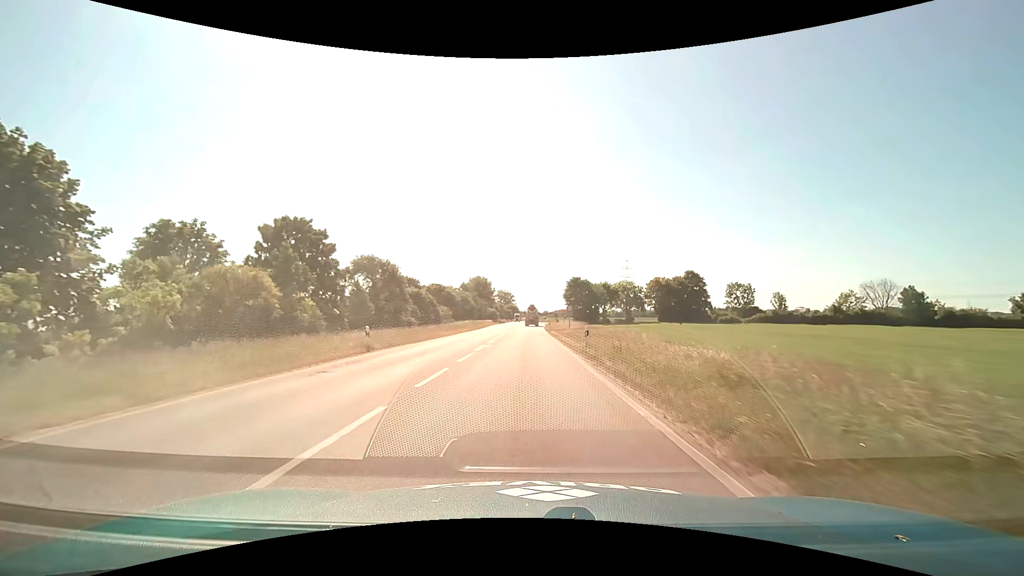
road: primary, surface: asphalt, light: Day
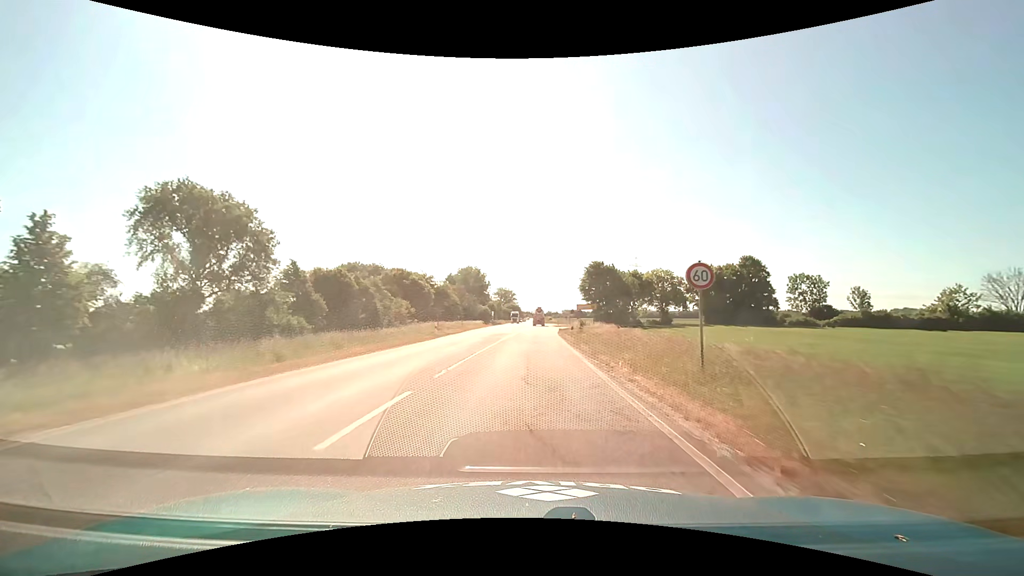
(0.0, +34.4) m; 0°
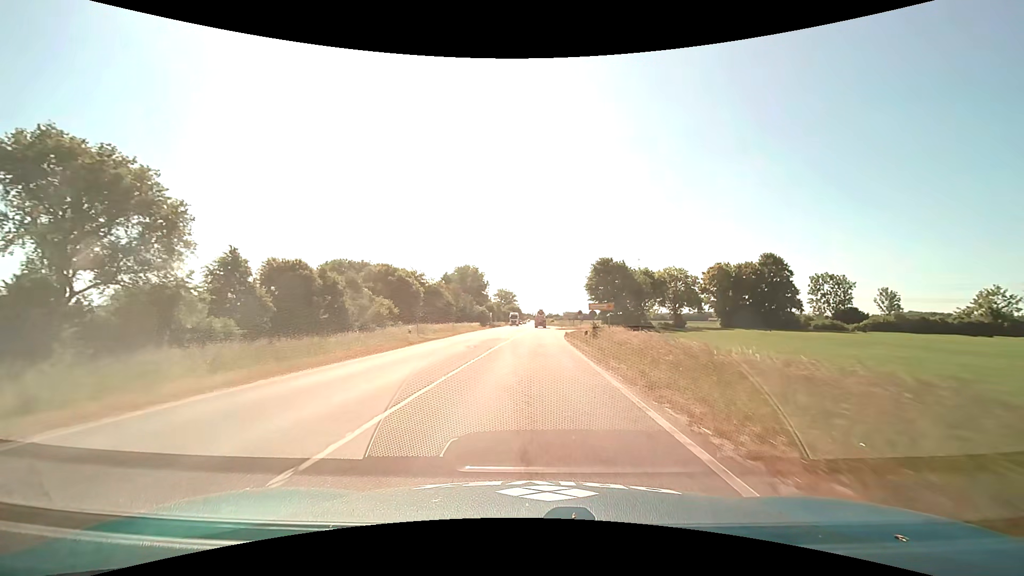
(0.0, +8.5) m; 0°
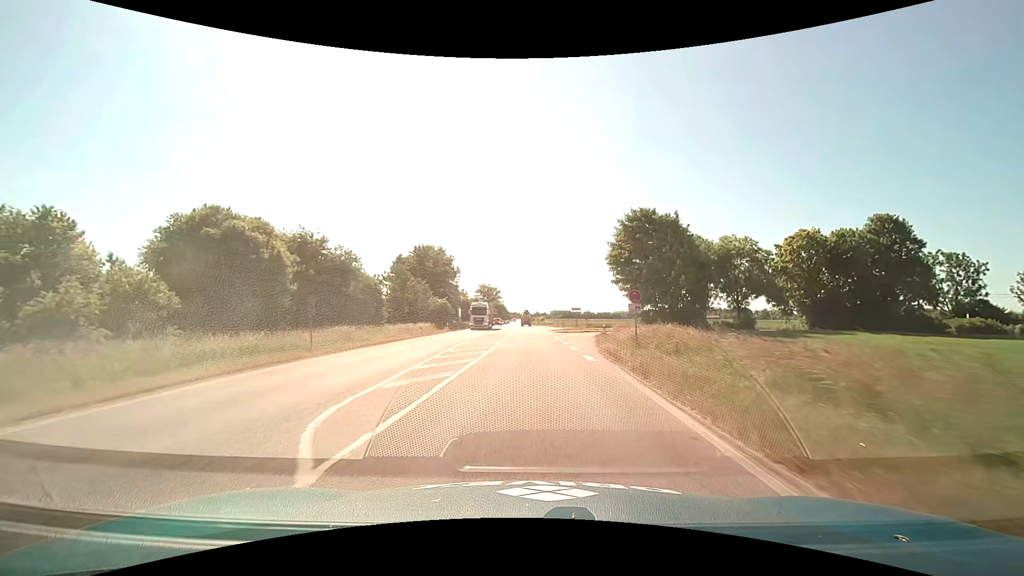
(+0.4, +34.7) m; +1°
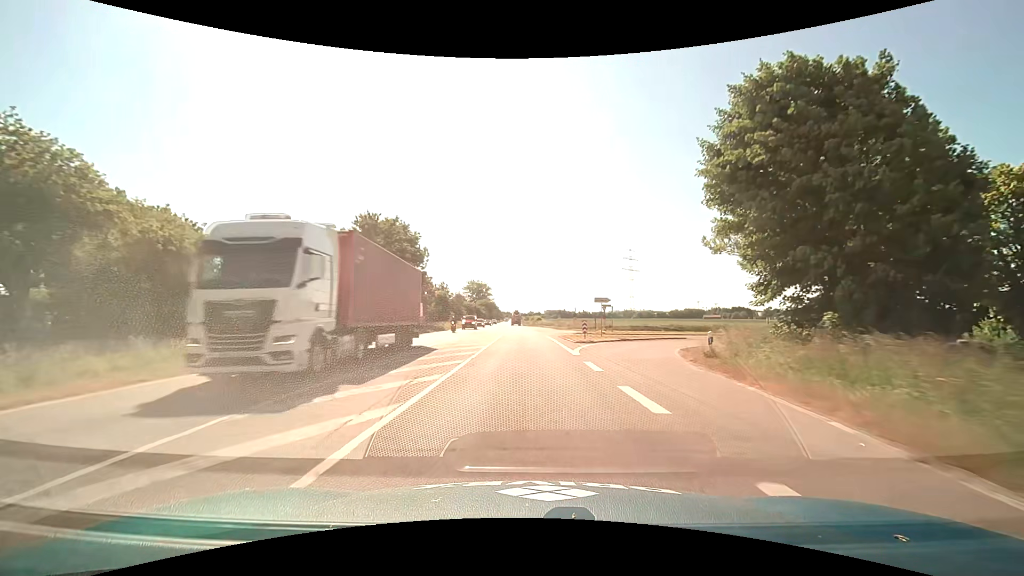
(+0.1, +27.4) m; +1°
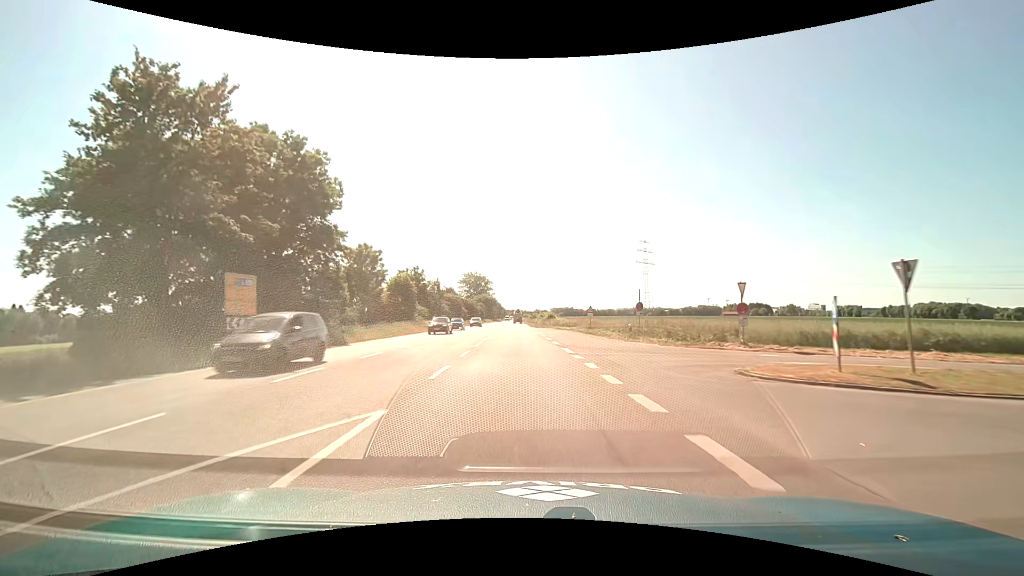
(-0.2, +38.3) m; 0°
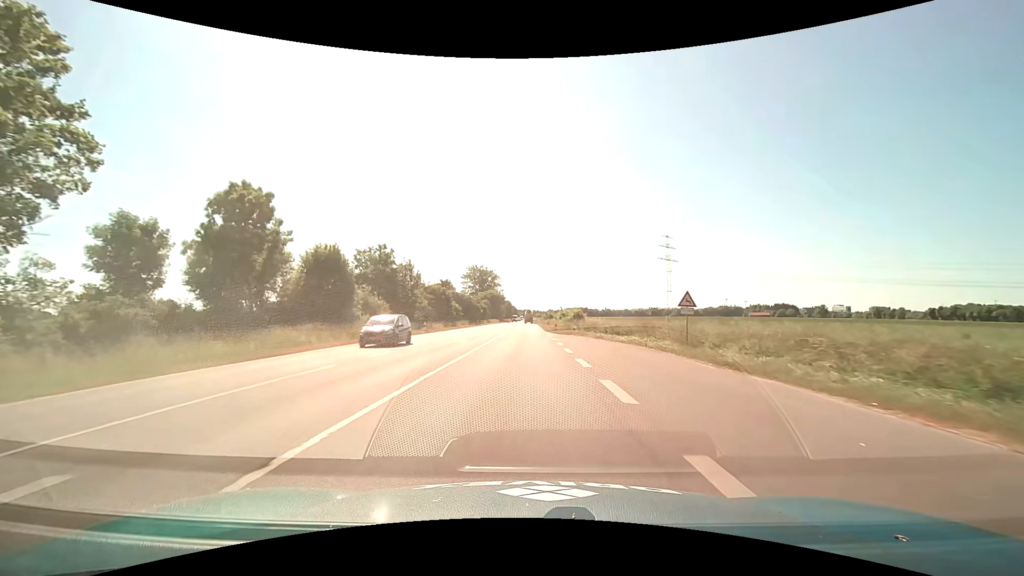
(-0.3, +29.1) m; -1°
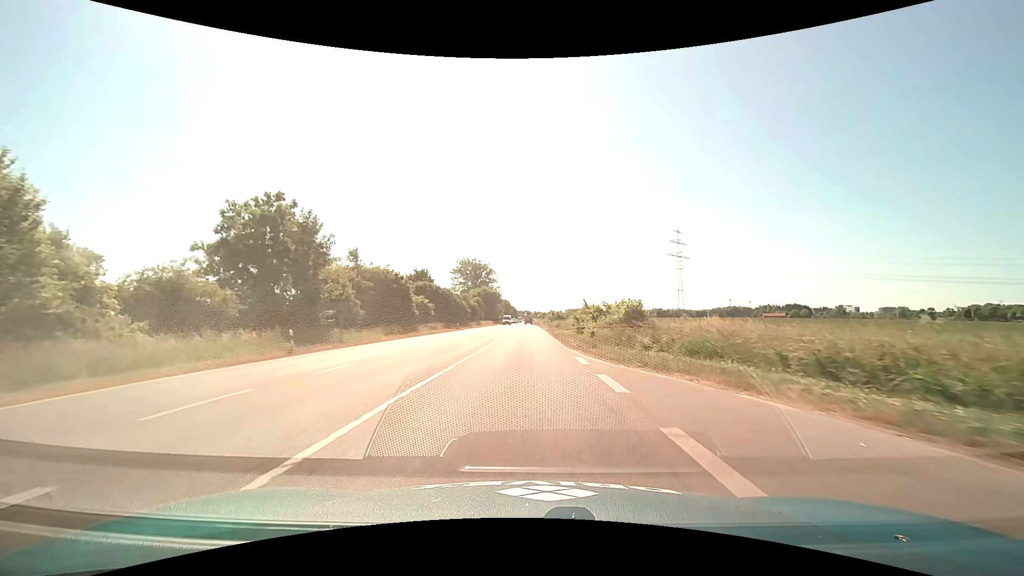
(-0.1, +28.9) m; 0°
(0, +10) (0, +20) (0, +30) (0, +40) (0, +50) (0, +60) (0, +70) (0, +80) (0, +90) (0, +100) m
